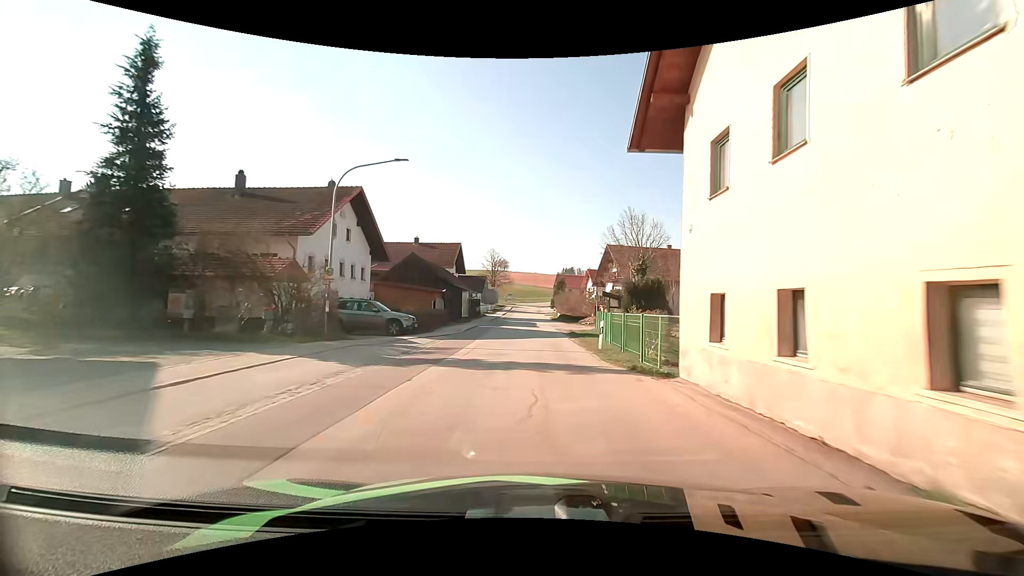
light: Day
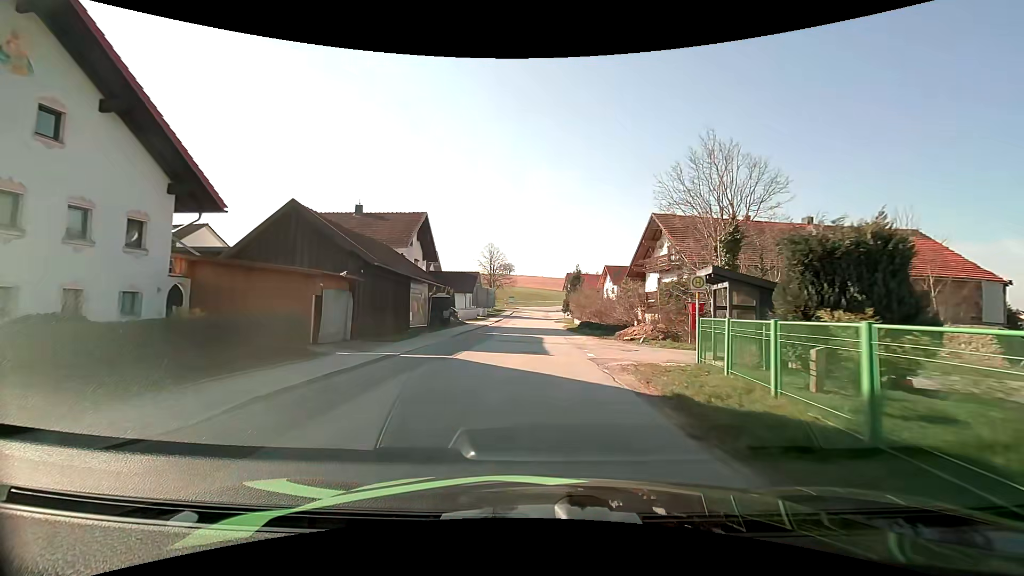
(-0.1, +22.2) m; 0°
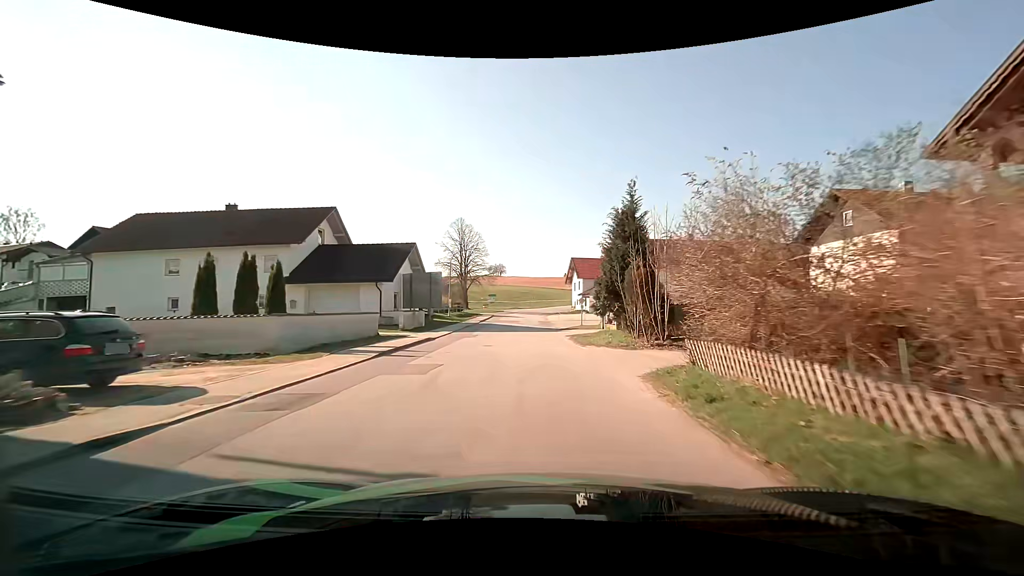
(0.0, +37.8) m; +1°
